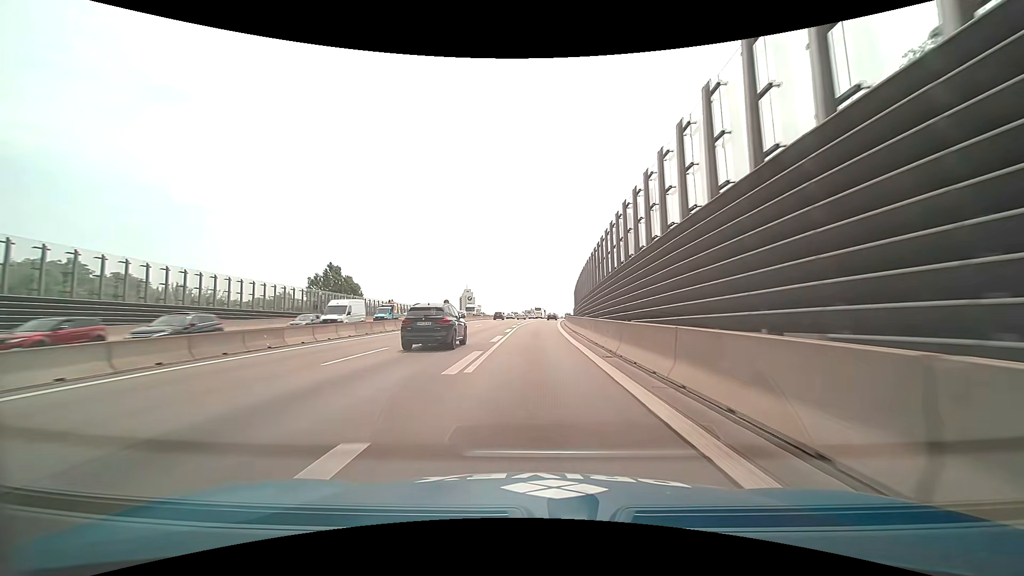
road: motorway_link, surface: asphalt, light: Day
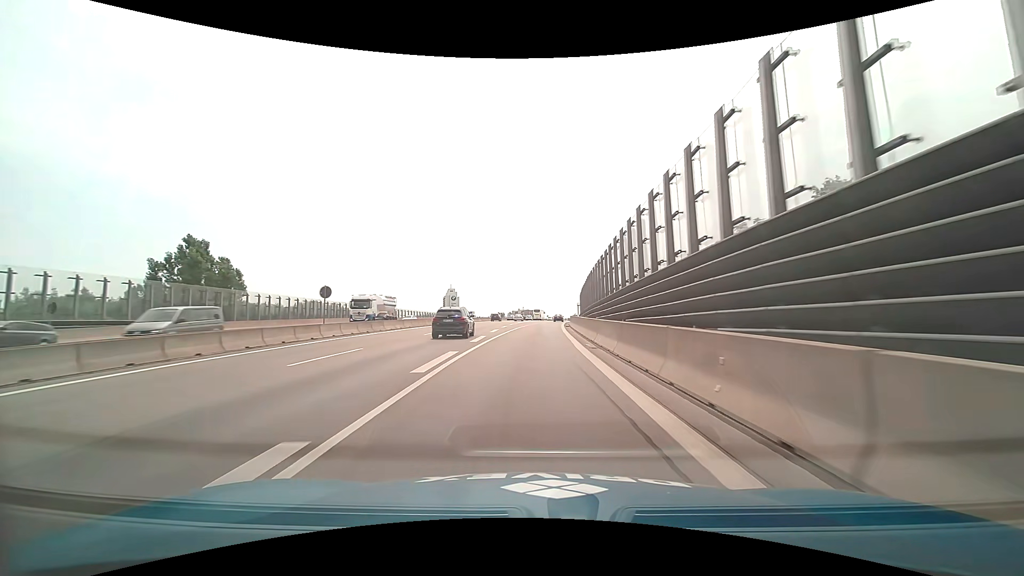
(+0.5, +35.9) m; +2°
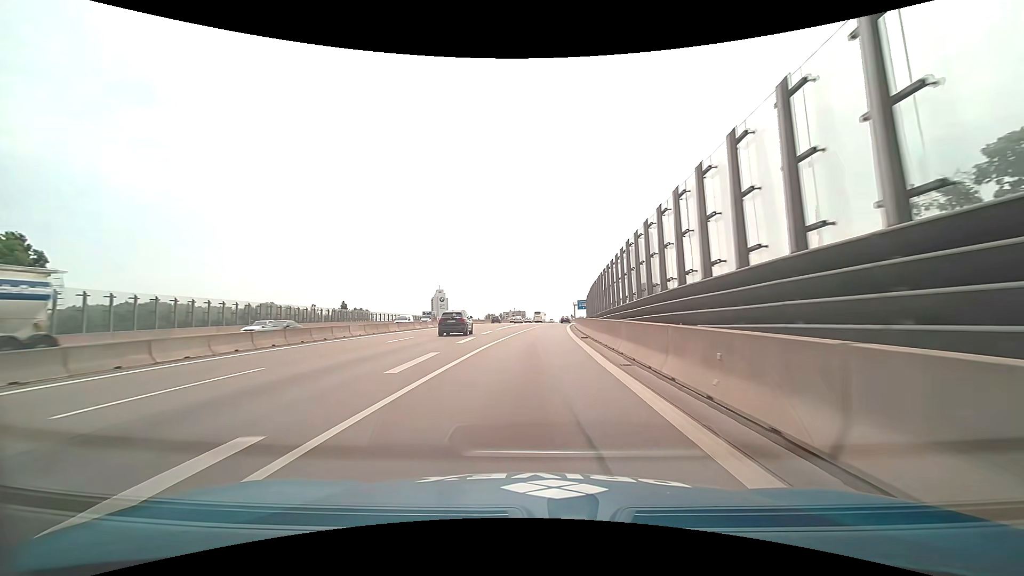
(+0.1, +23.7) m; +1°
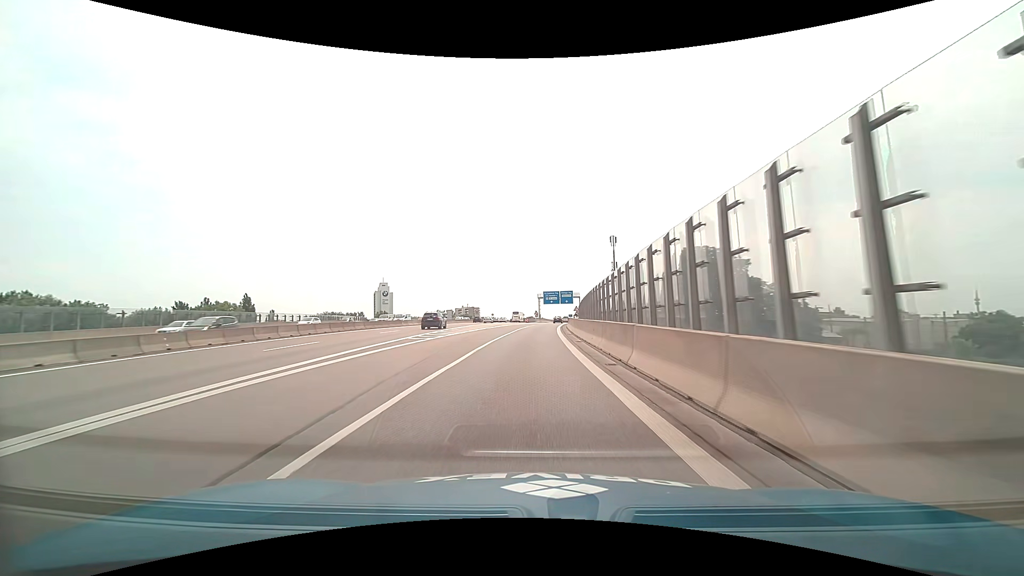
(+2.3, +58.4) m; +5°
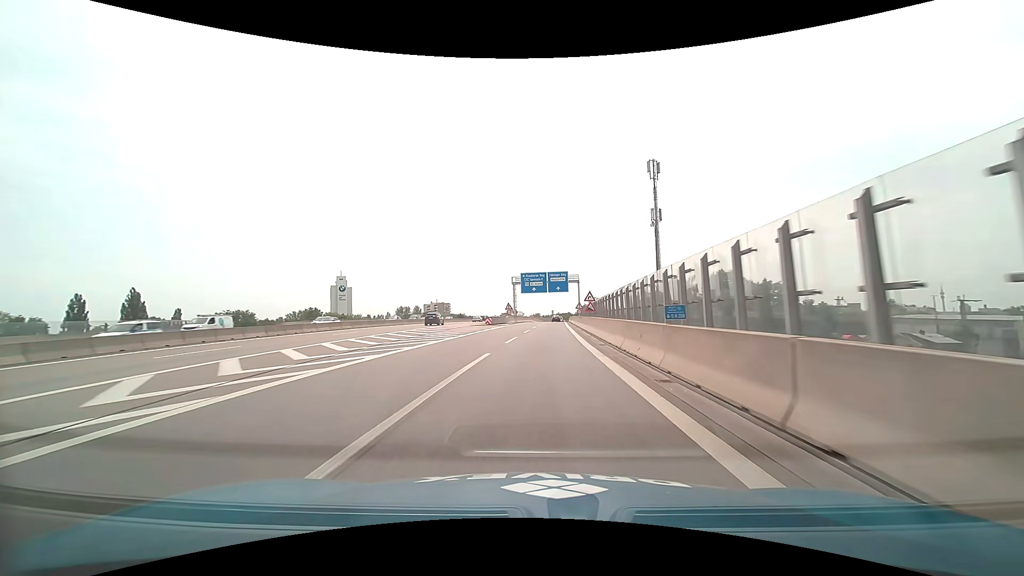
(+1.0, +55.1) m; +2°
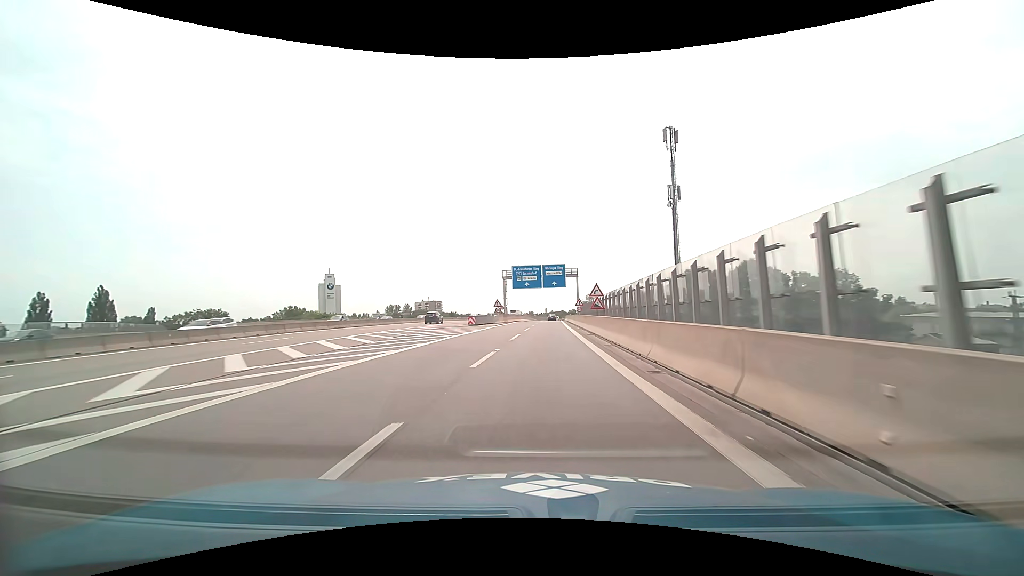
(+0.1, +10.3) m; +1°
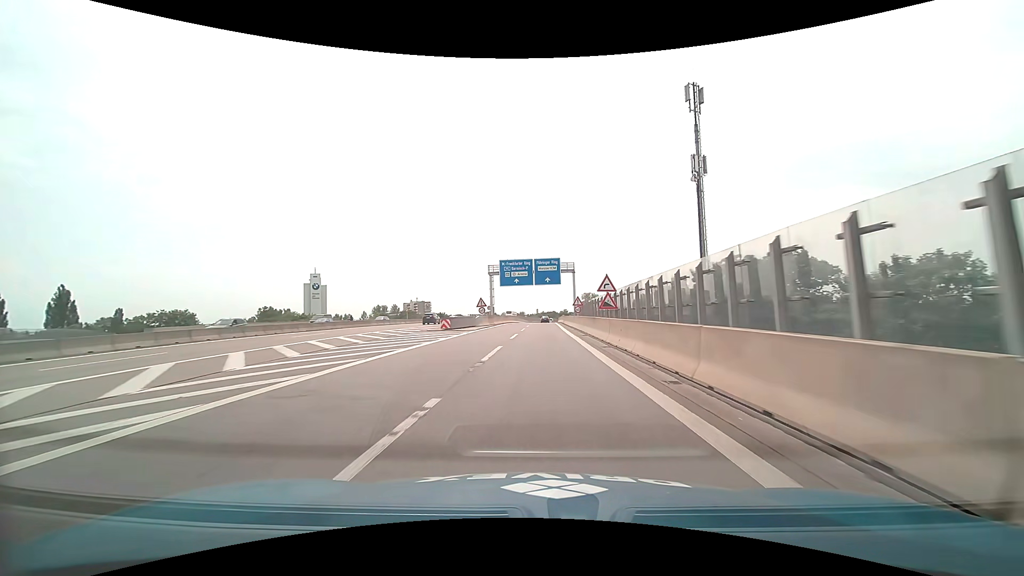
(+0.1, +10.1) m; +1°
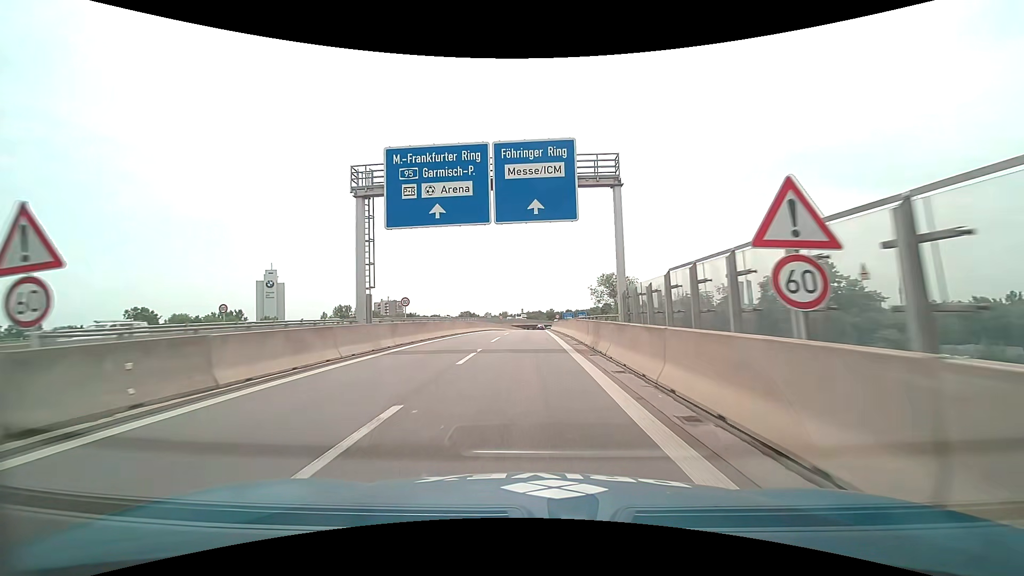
(+1.4, +48.5) m; +2°
(0, +10) (0, +20) (0, +30) (0, +40) (0, +50) (0, +60) (0, +70) (0, +80) (0, +90) (0, +100) m
